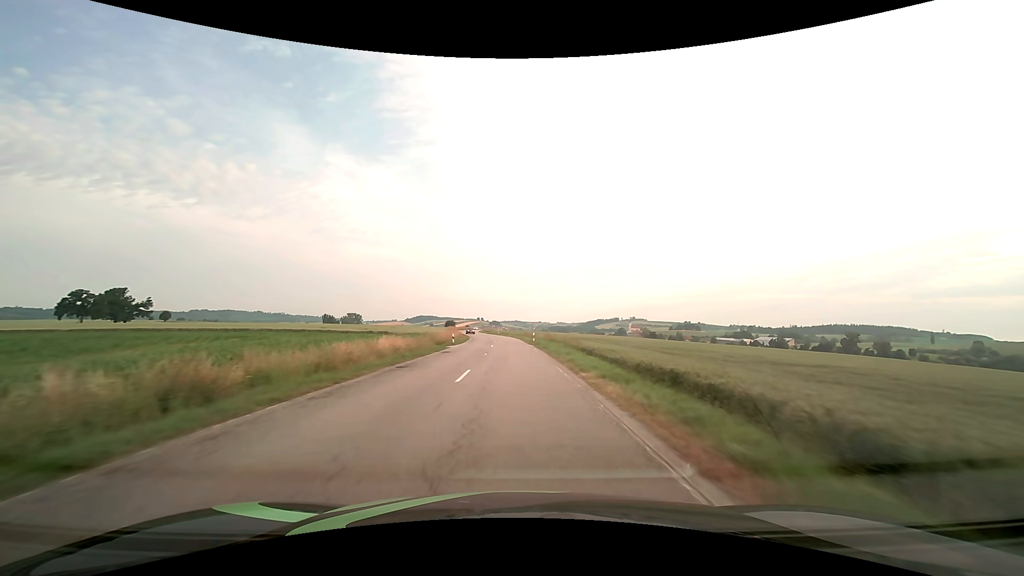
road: secondary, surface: asphalt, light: Day
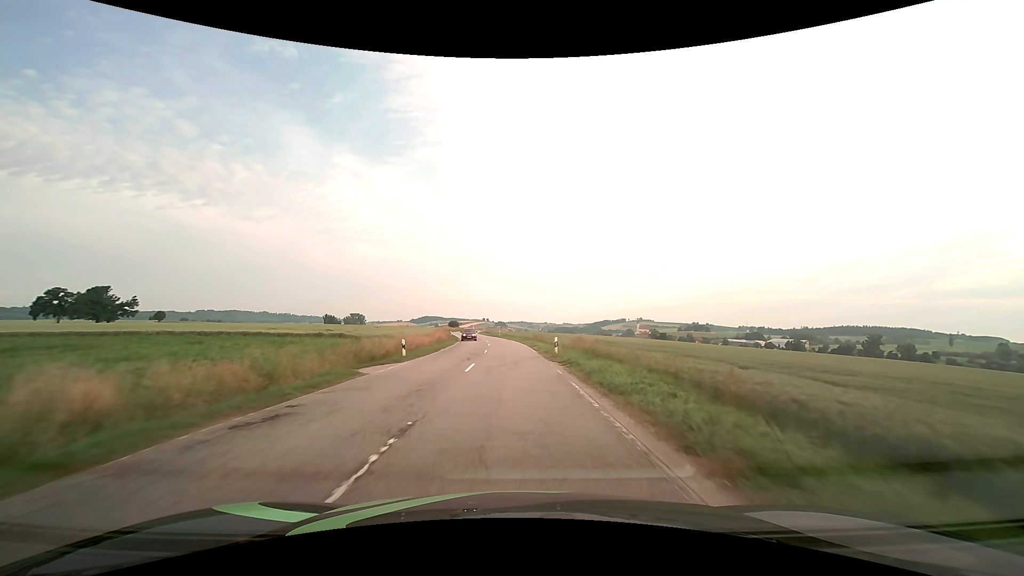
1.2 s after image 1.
(-0.1, +21.5) m; -1°
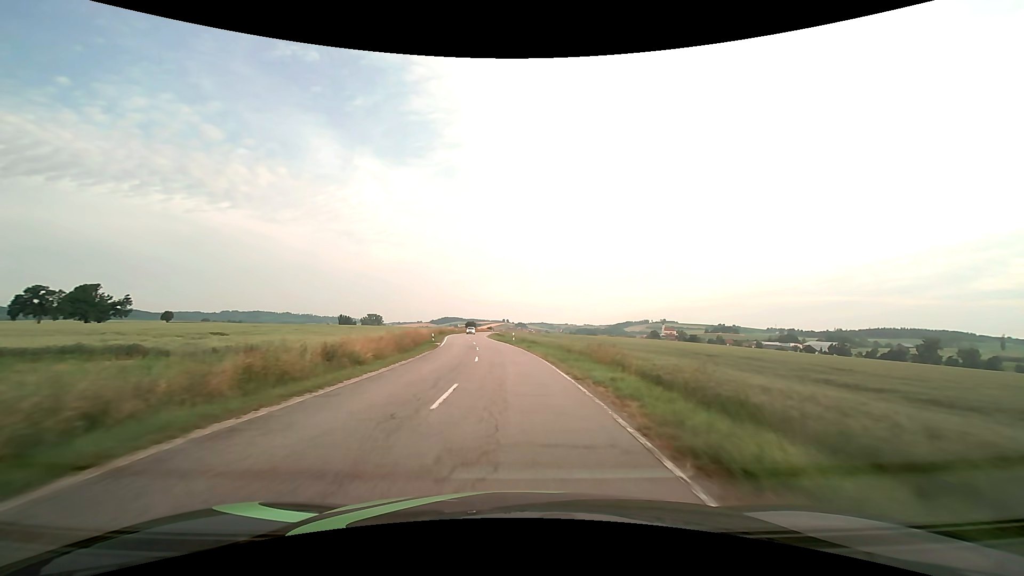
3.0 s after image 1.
(-0.5, +32.2) m; -2°
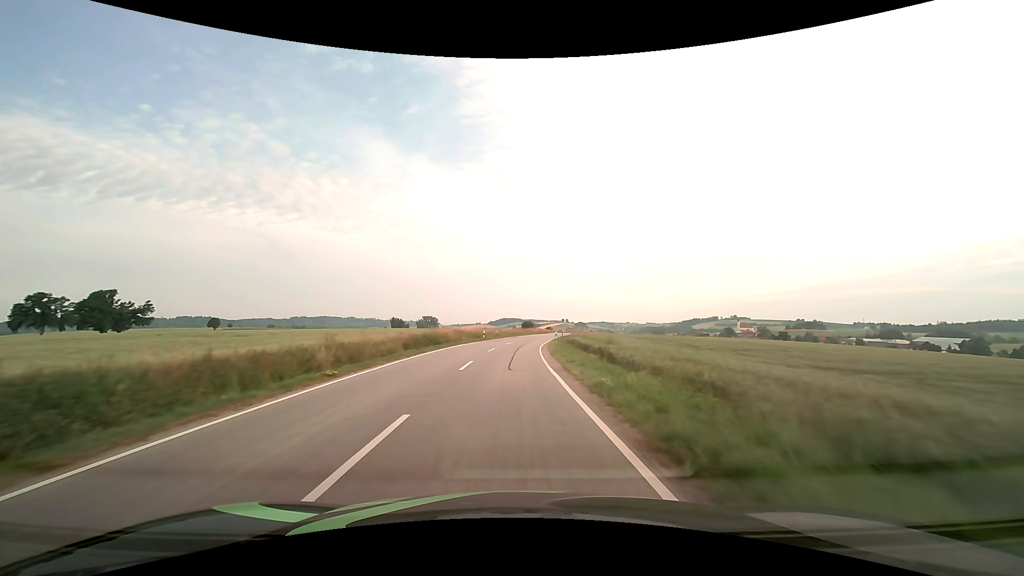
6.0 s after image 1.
(-3.1, +53.5) m; -7°
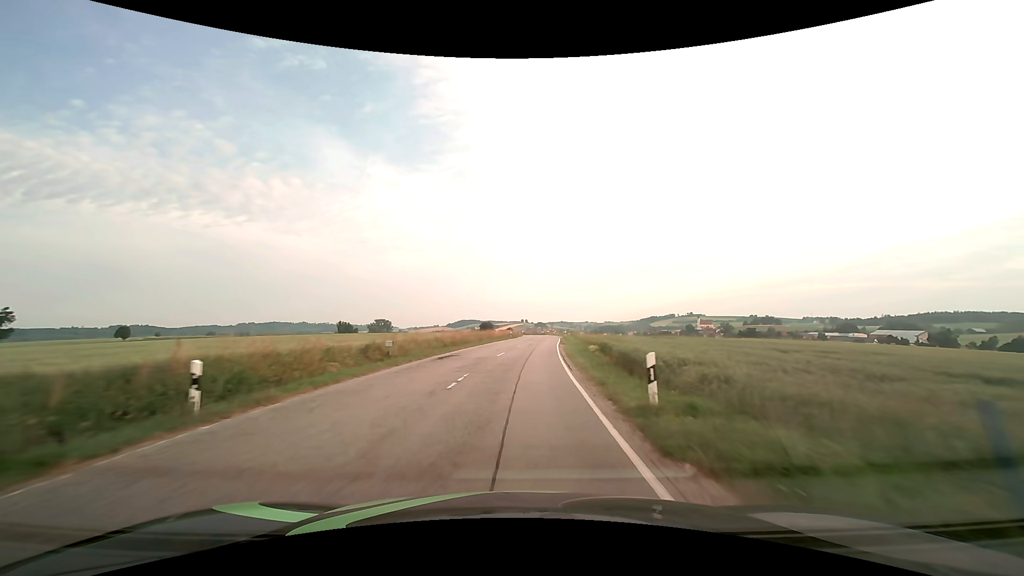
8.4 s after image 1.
(+0.9, +42.8) m; +4°
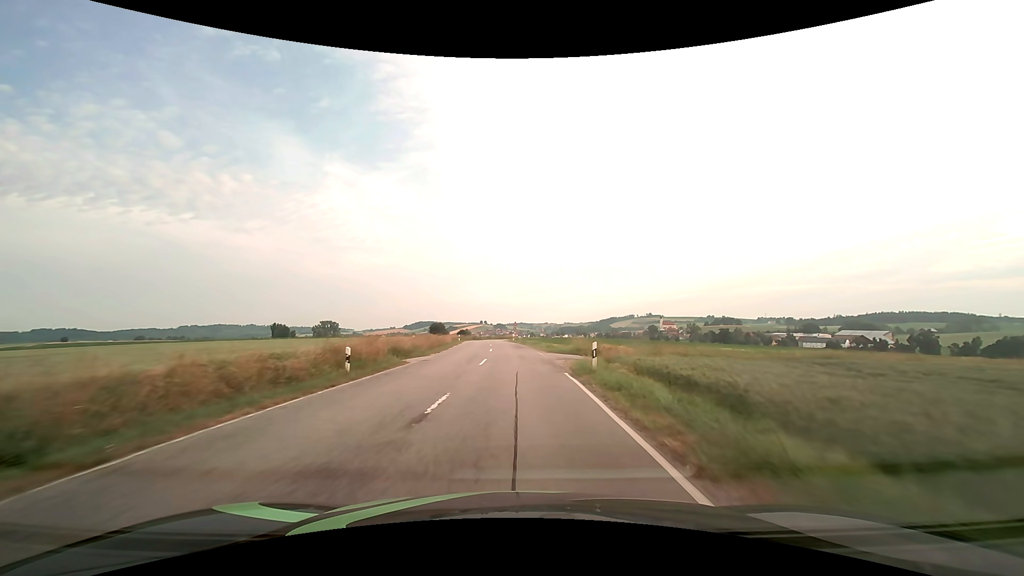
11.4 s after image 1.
(+3.0, +53.6) m; +5°
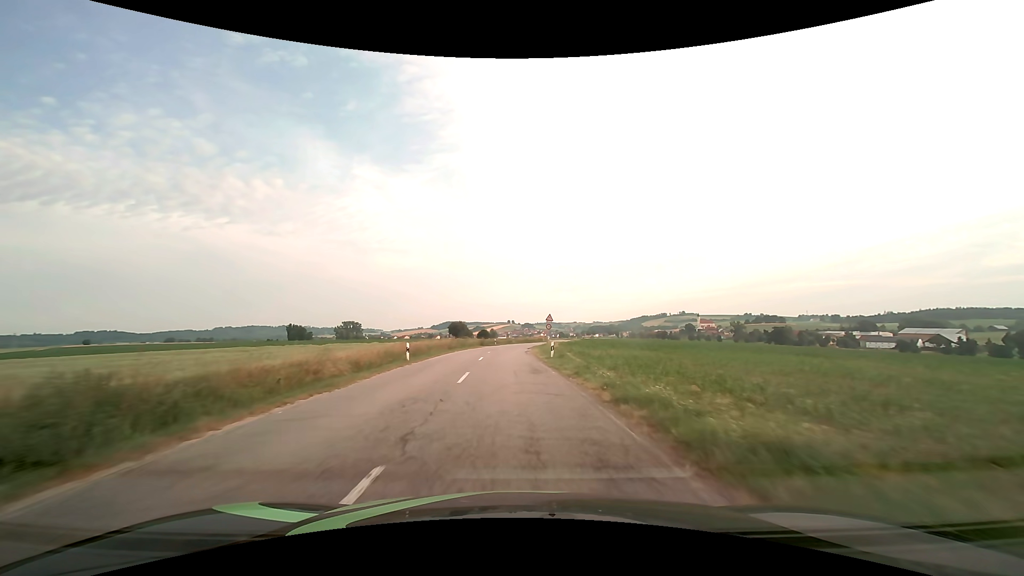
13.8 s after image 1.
(-0.9, +43.0) m; -3°
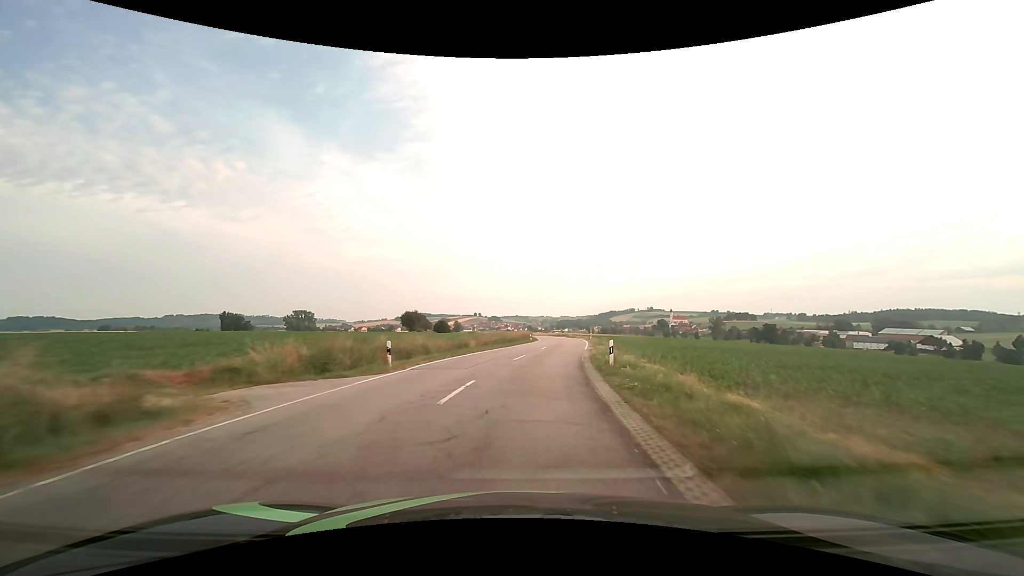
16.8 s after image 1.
(+0.1, +54.0) m; +4°
(0, +10) (+1, +20) (+2, +30) (+4, +40) (+5, +50) (+6, +60) (+7, +70) (+7, +80) (+7, +90) (+7, +100) m
